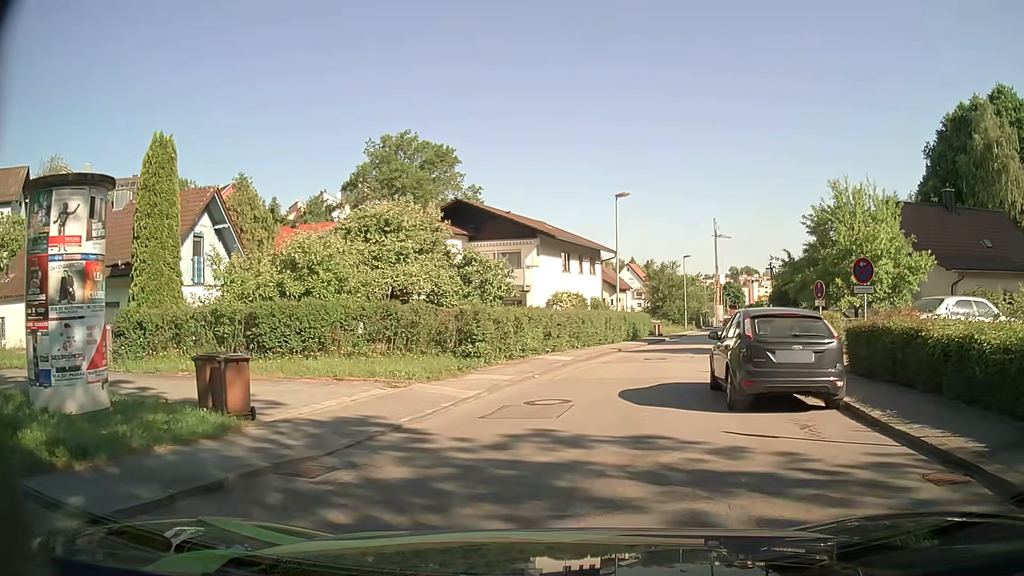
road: residential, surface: asphalt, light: Day
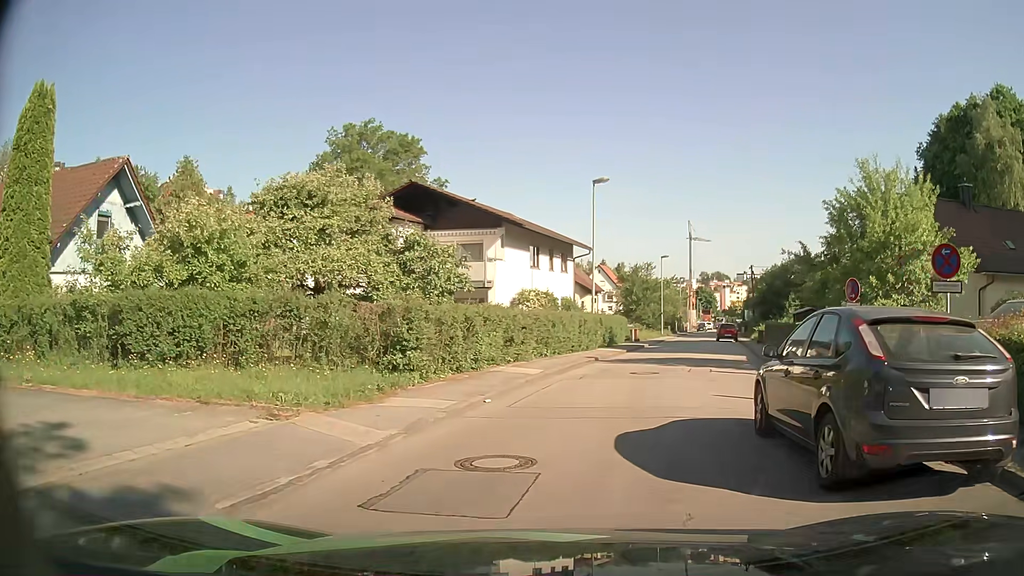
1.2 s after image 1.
(+0.1, +4.8) m; +4°
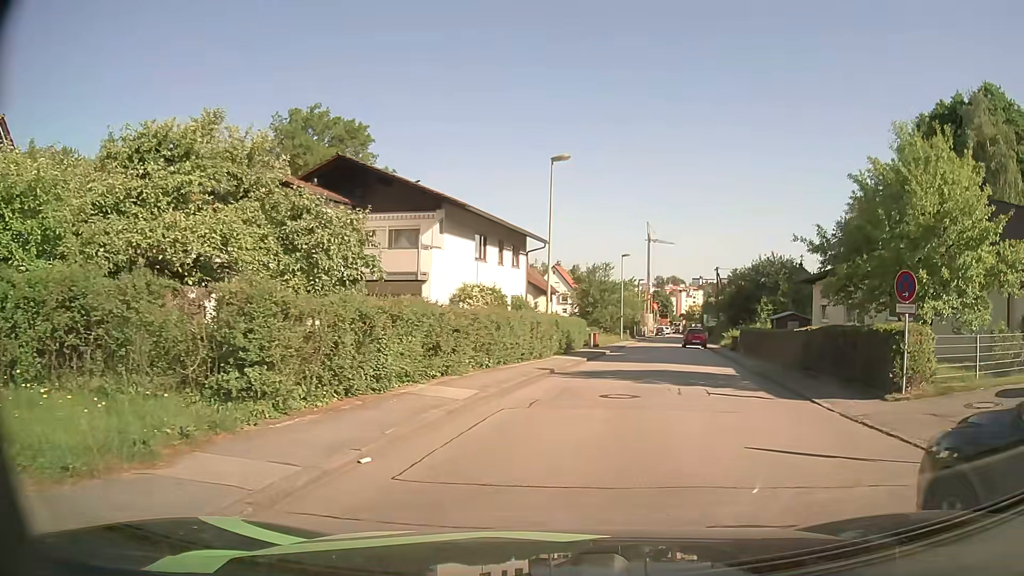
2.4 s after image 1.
(+0.2, +5.1) m; +3°
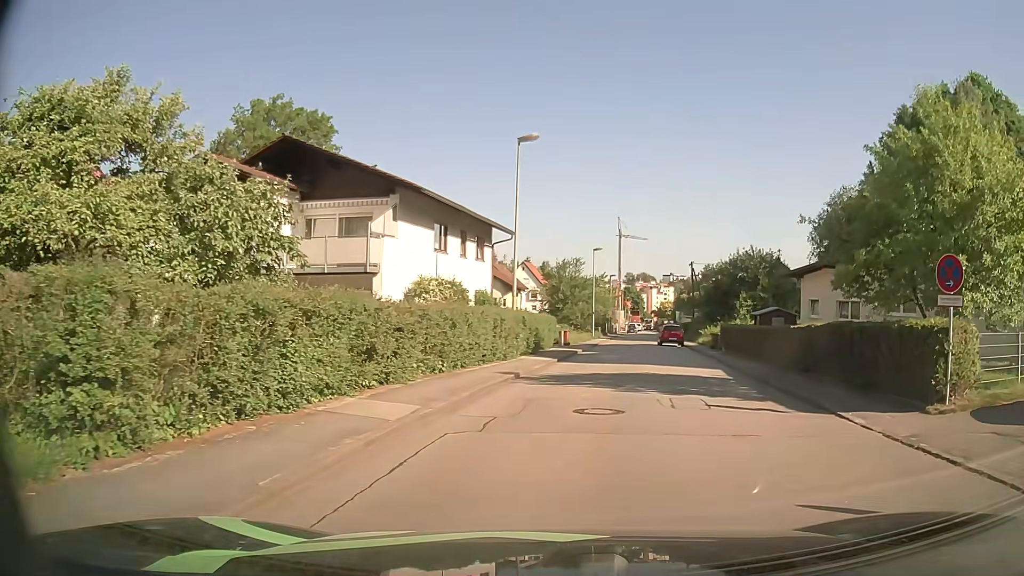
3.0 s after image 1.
(+0.1, +2.7) m; +3°
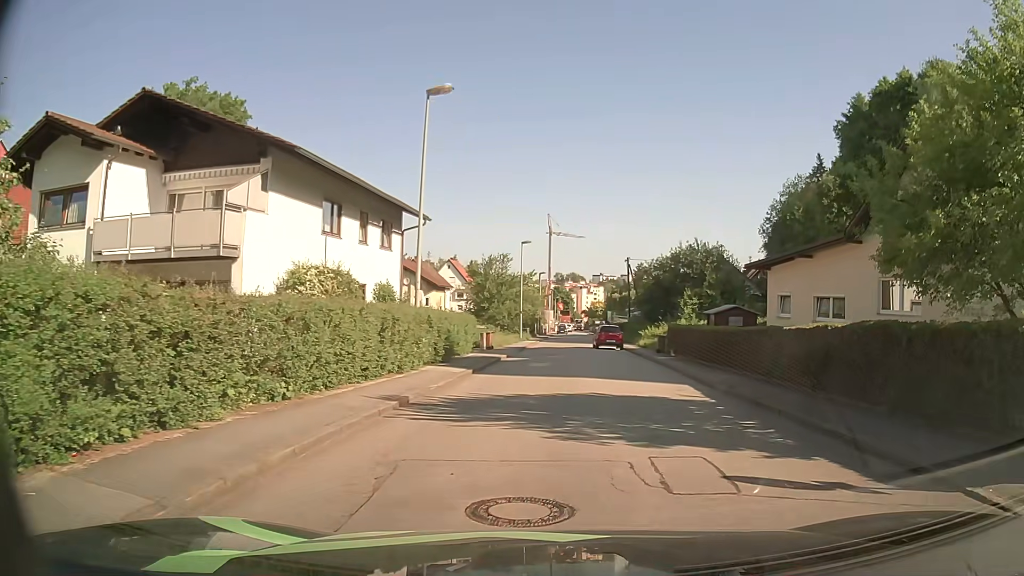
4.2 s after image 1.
(+0.2, +5.5) m; +5°
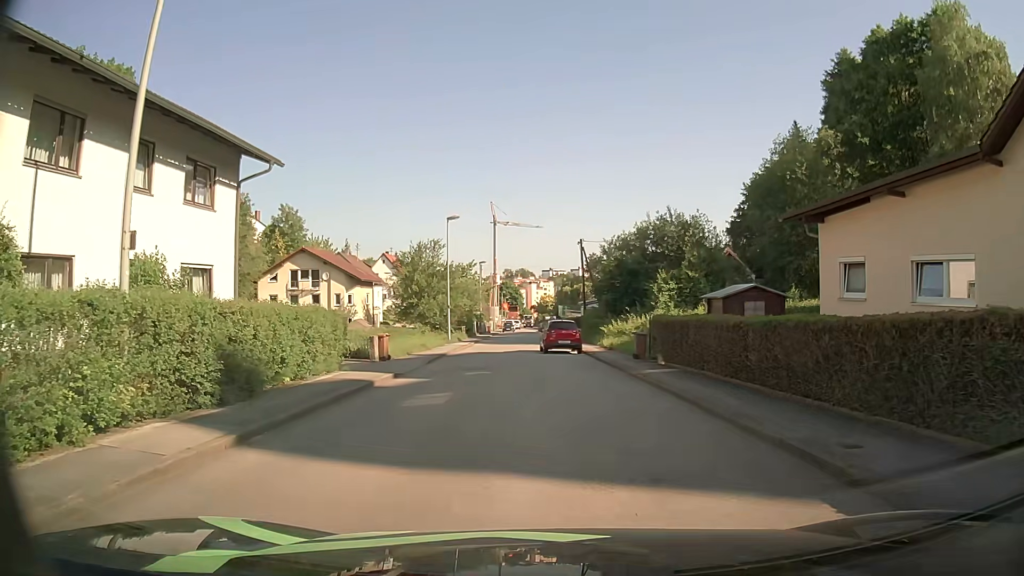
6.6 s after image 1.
(+1.0, +11.6) m; +5°
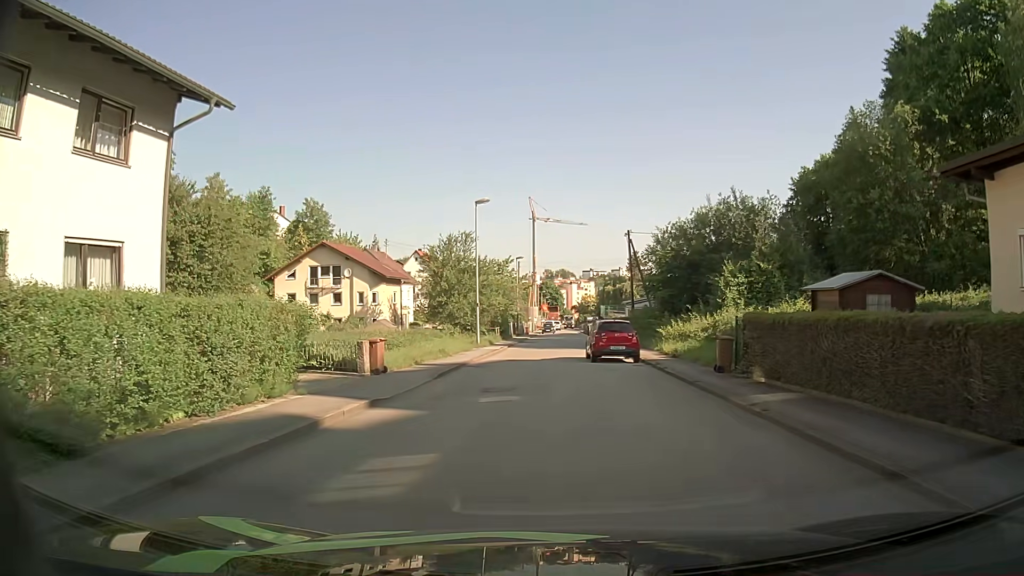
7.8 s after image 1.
(-0.2, +6.2) m; -4°
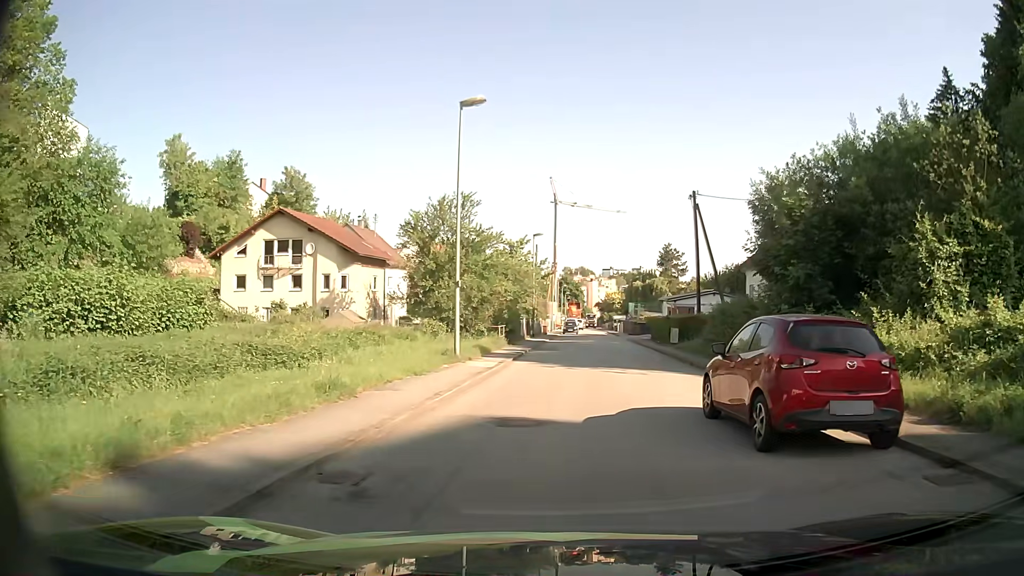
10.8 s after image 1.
(-0.4, +16.6) m; -1°
